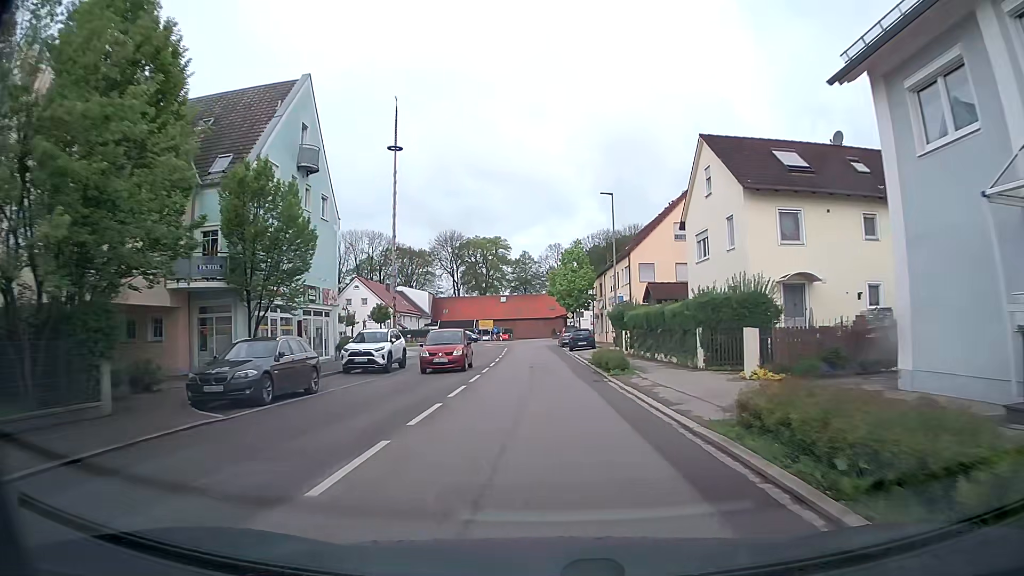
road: tertiary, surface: asphalt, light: Day
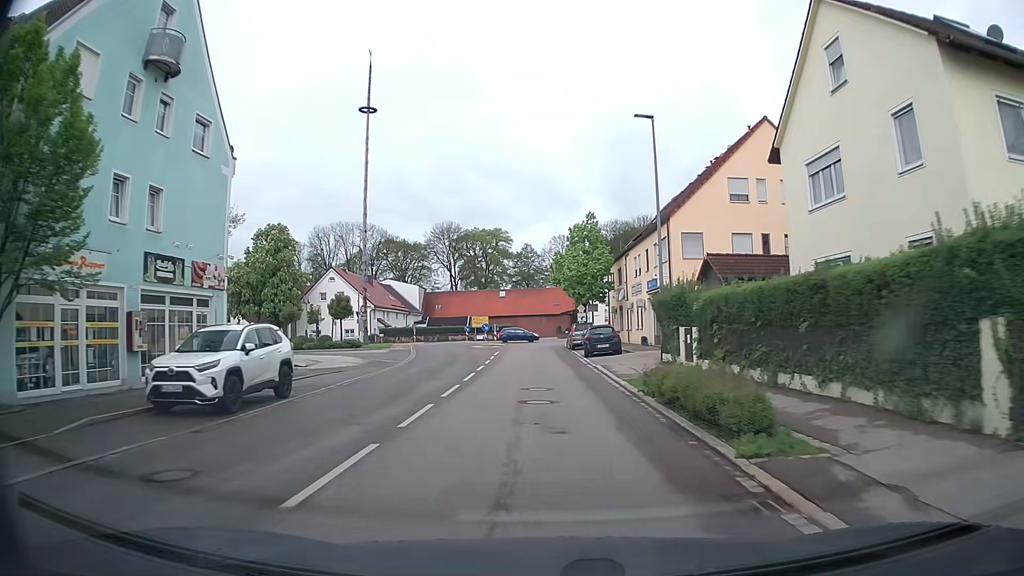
(0.0, +13.7) m; 0°
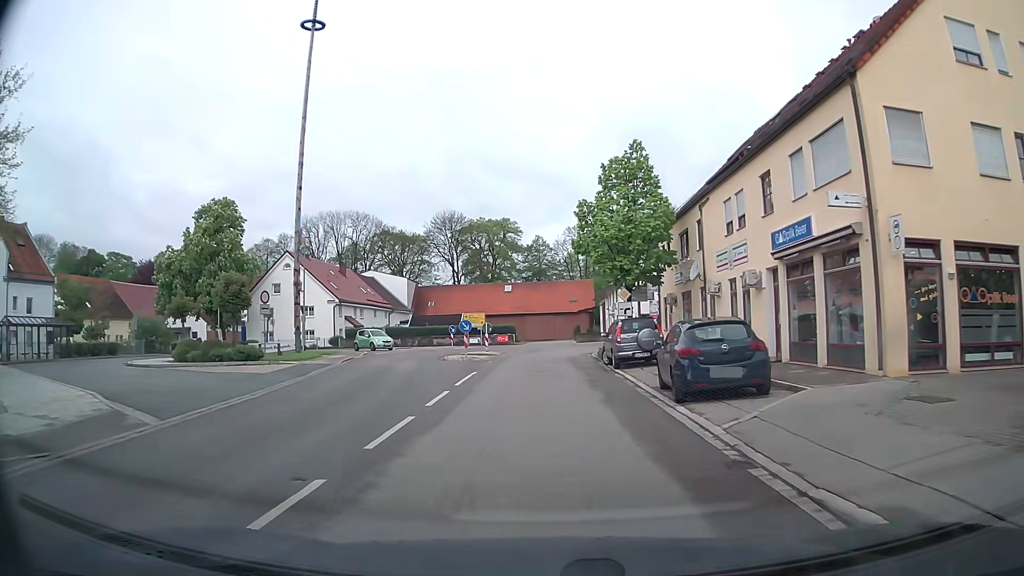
(-0.2, +19.8) m; -1°
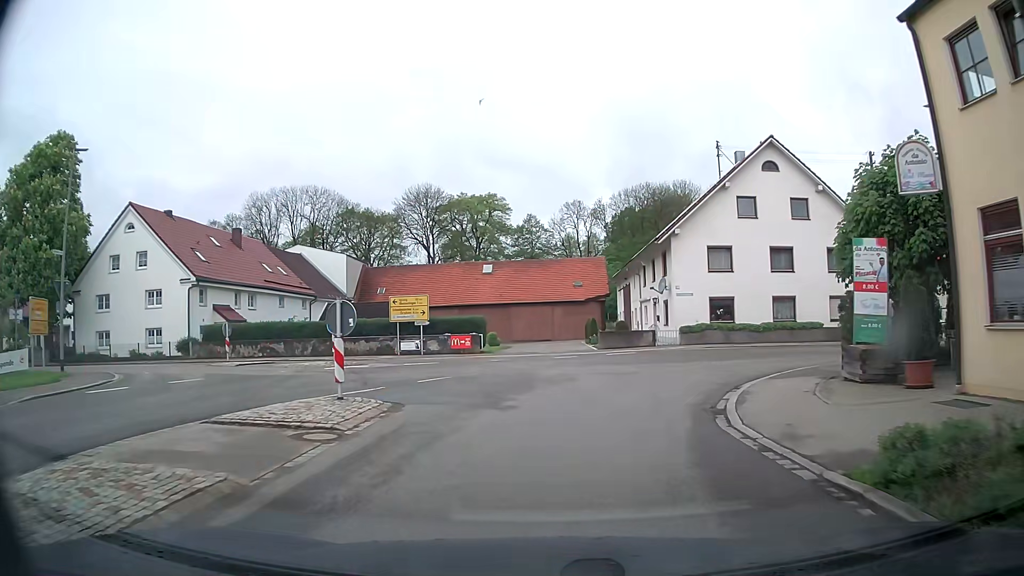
(0.0, +28.2) m; 0°
